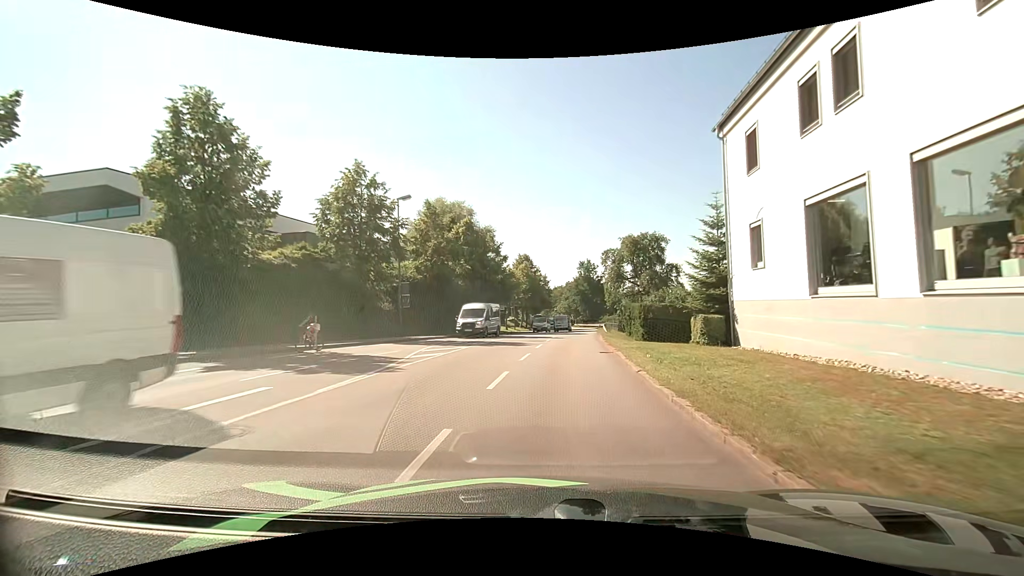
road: tertiary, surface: asphalt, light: Day
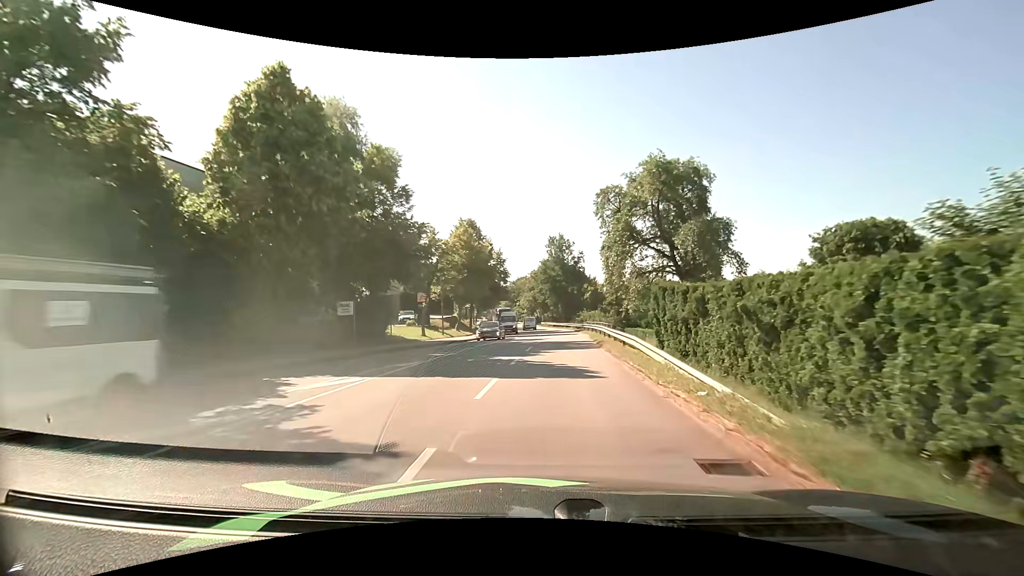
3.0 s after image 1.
(+1.4, +30.8) m; +3°
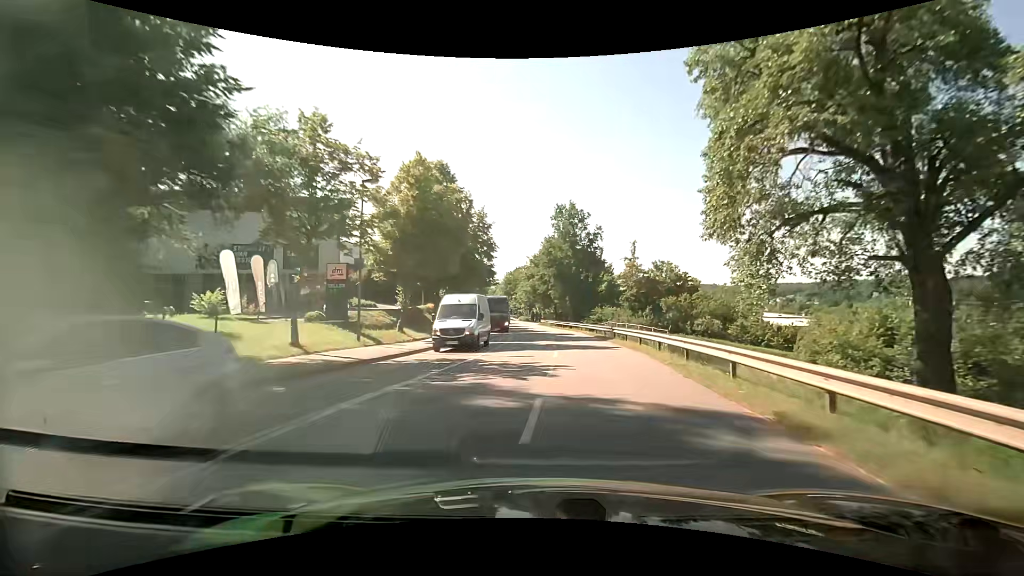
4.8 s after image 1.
(0.0, +20.9) m; 0°
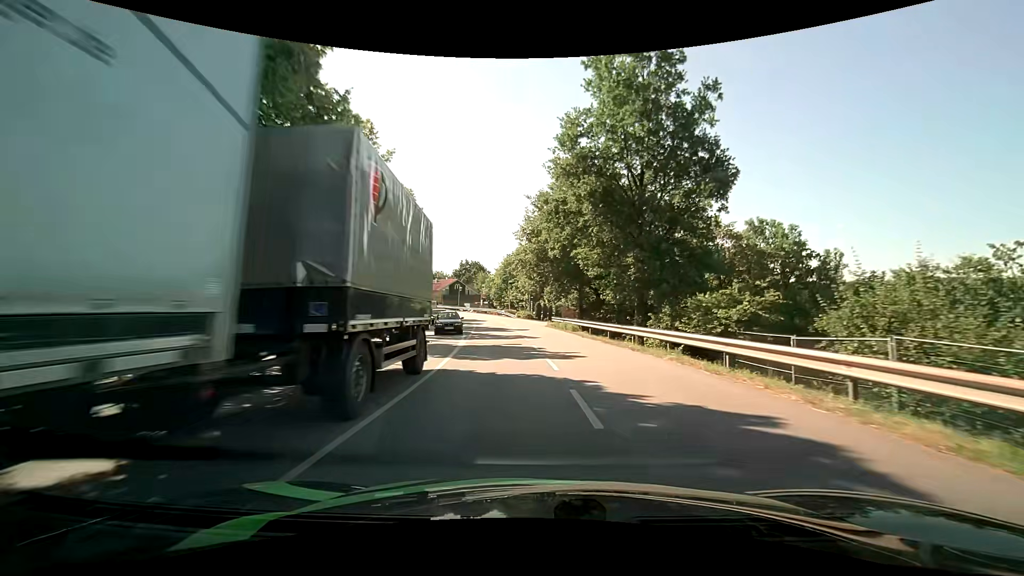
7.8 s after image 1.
(+0.3, +35.4) m; -1°
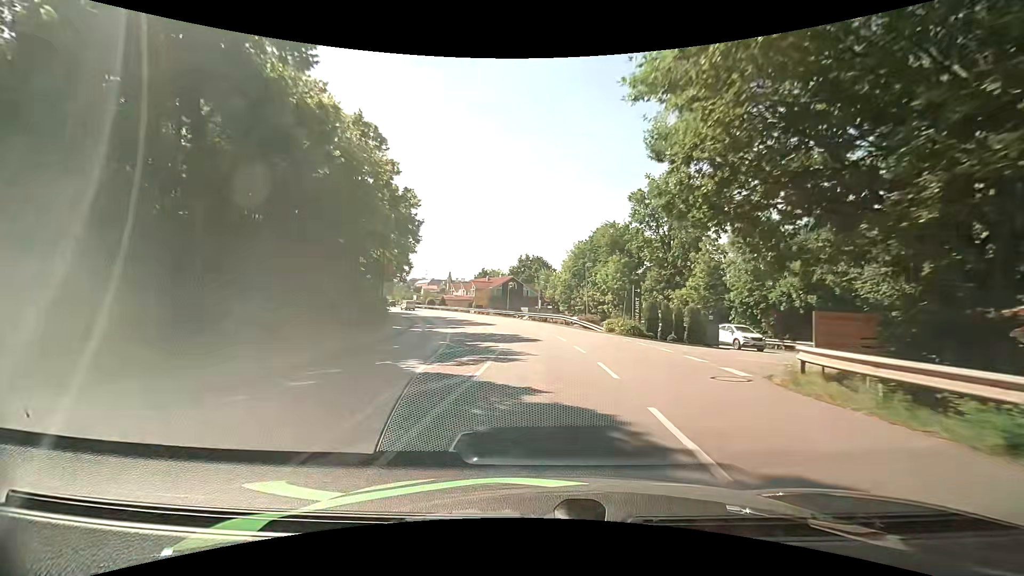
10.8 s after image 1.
(-2.3, +31.1) m; -7°
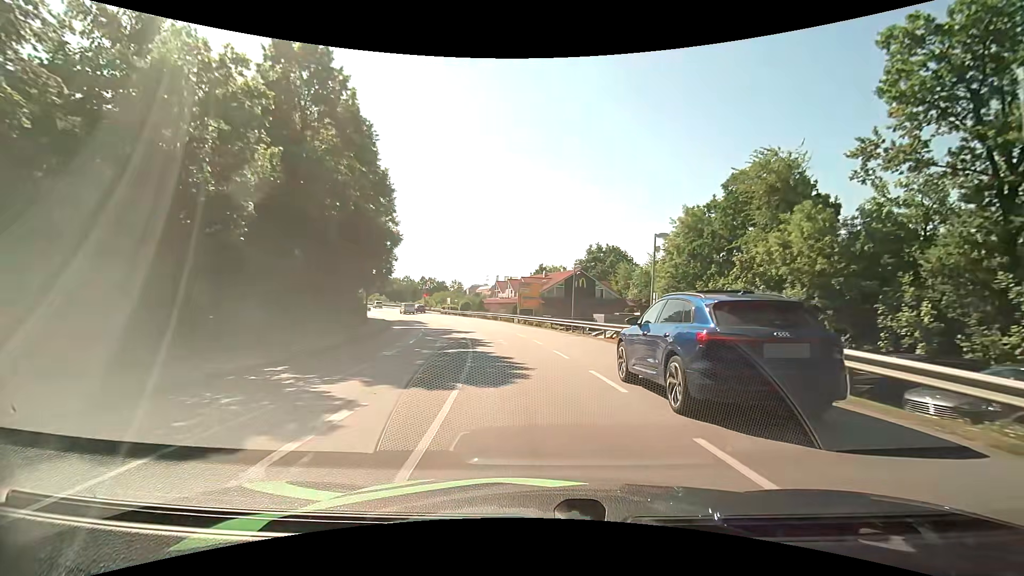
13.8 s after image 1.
(-1.7, +31.1) m; -8°
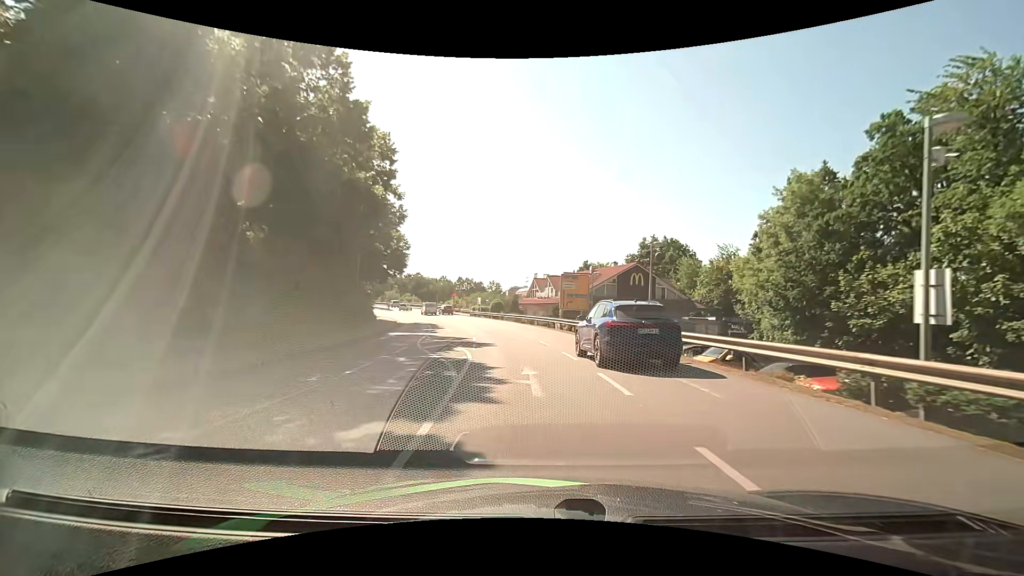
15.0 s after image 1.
(-0.5, +12.2) m; -4°
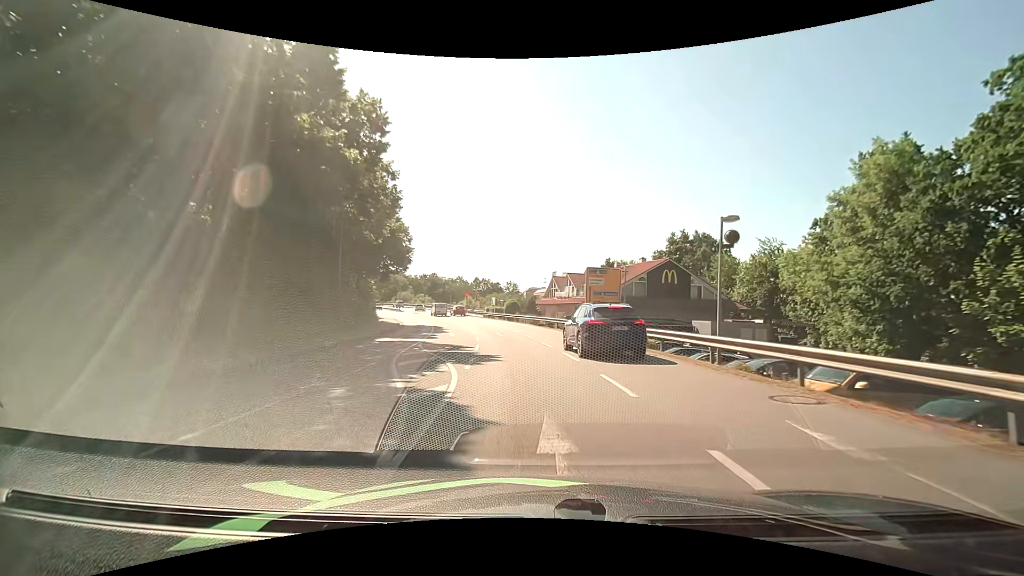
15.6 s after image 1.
(-0.1, +6.0) m; -2°
(0, +10) (-1, +20) (-2, +30) (-4, +40) (-6, +49) (-9, +59) (-12, +69) (-16, +78) (-19, +87) (-23, +96) m
